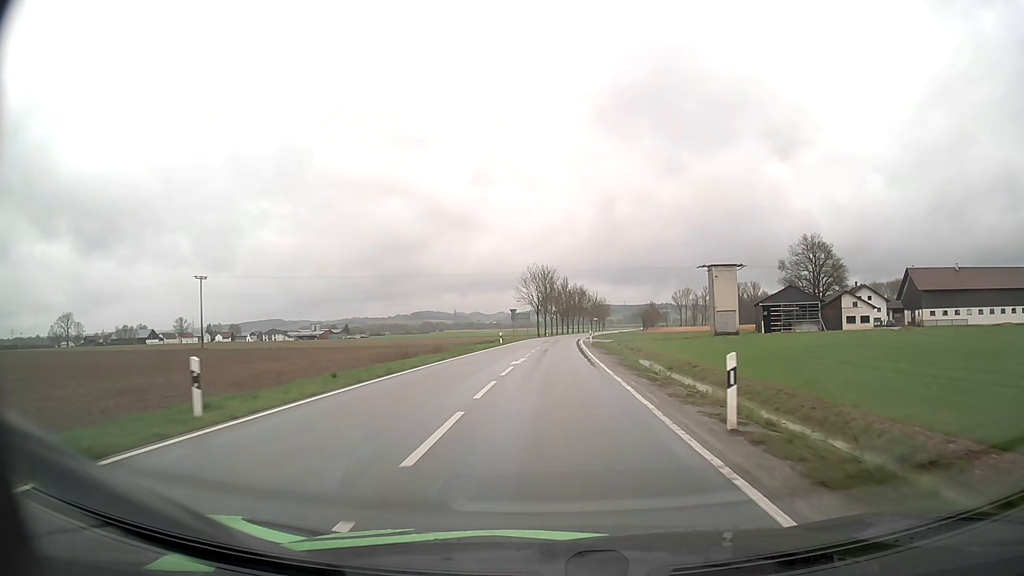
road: tertiary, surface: asphalt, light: Day
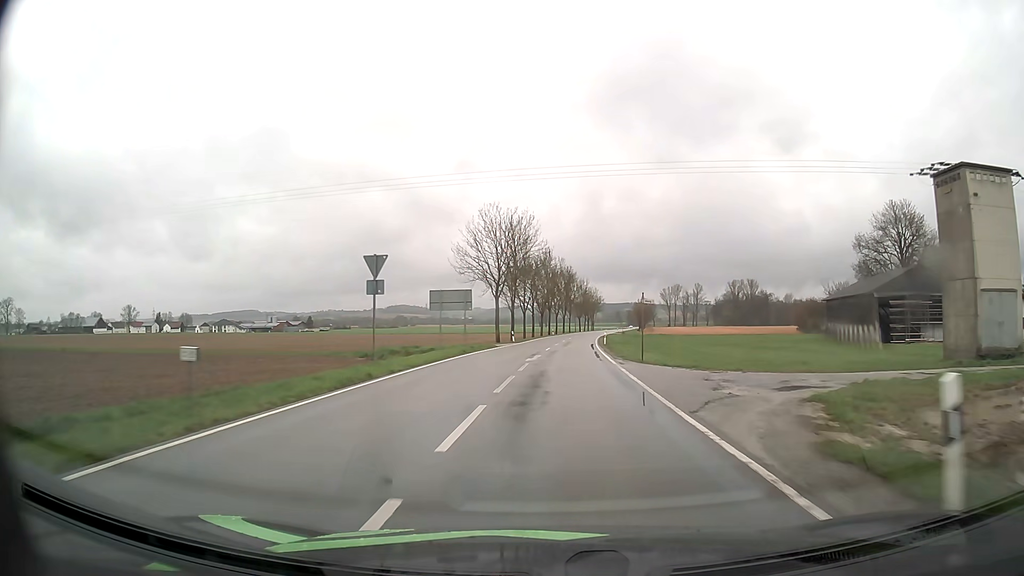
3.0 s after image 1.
(+0.7, +54.7) m; +2°
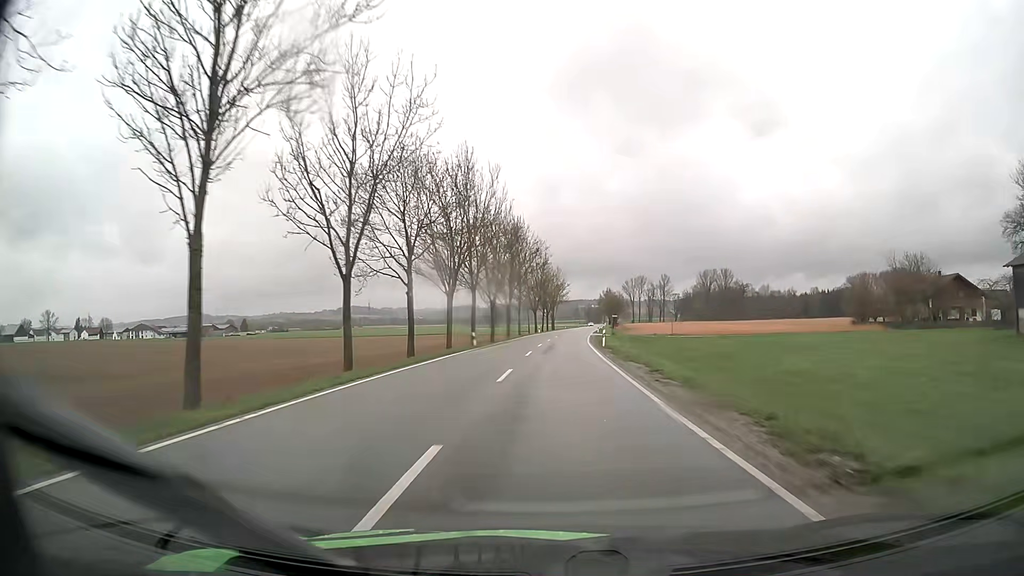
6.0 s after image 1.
(+2.3, +59.1) m; +4°
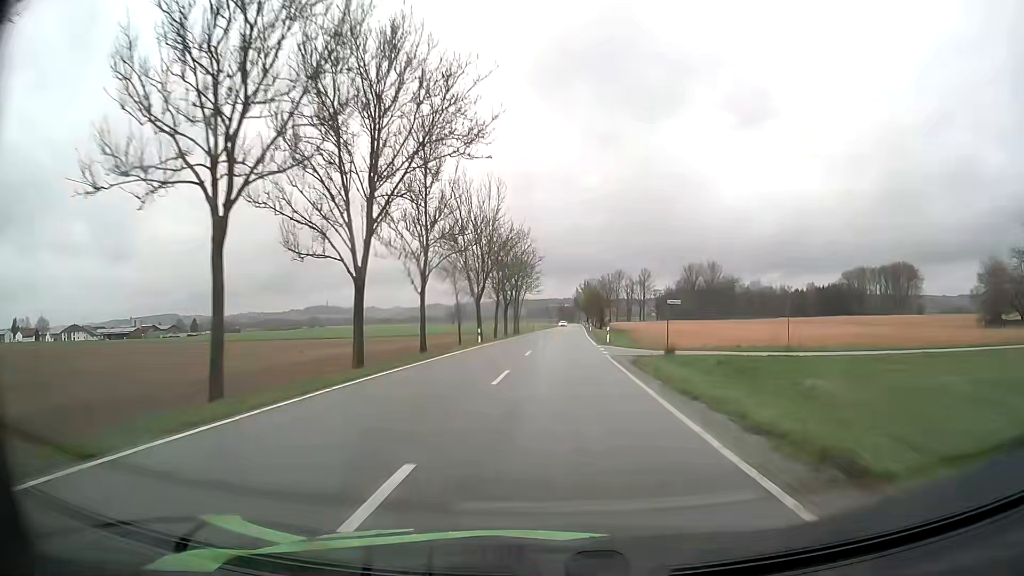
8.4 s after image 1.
(+1.0, +49.8) m; +3°
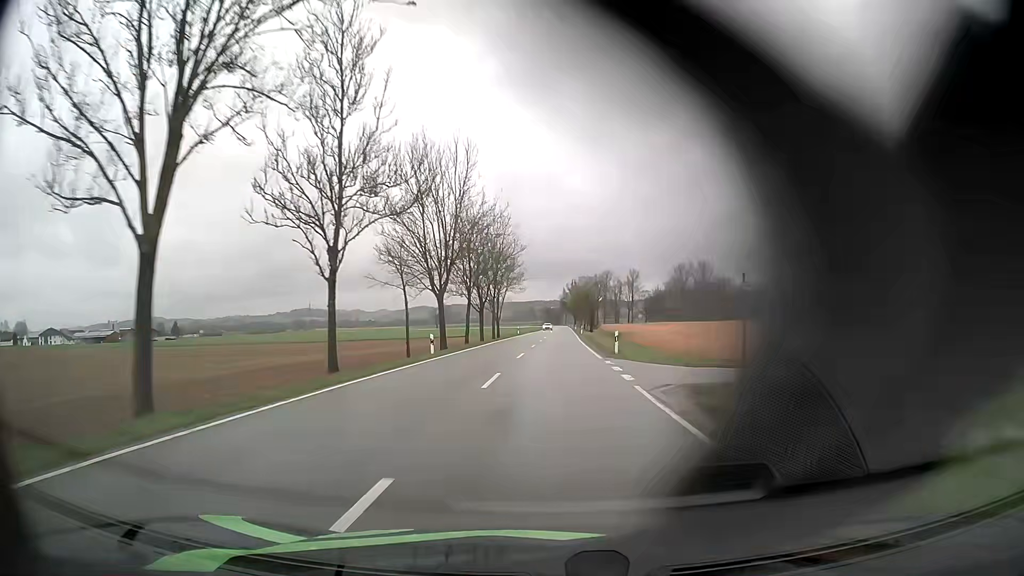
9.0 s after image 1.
(+0.1, +12.8) m; +1°
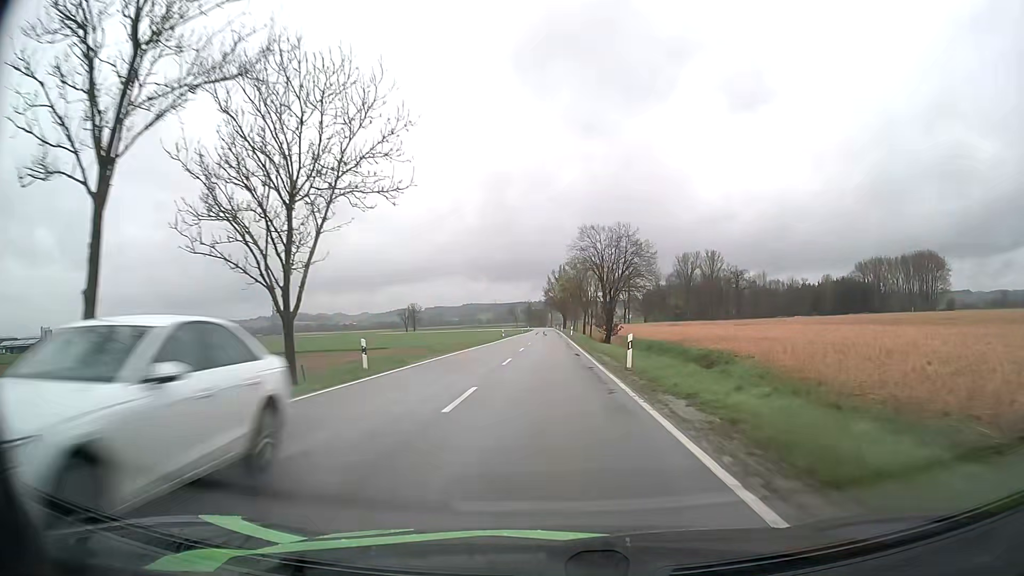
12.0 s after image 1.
(+1.5, +64.5) m; +1°
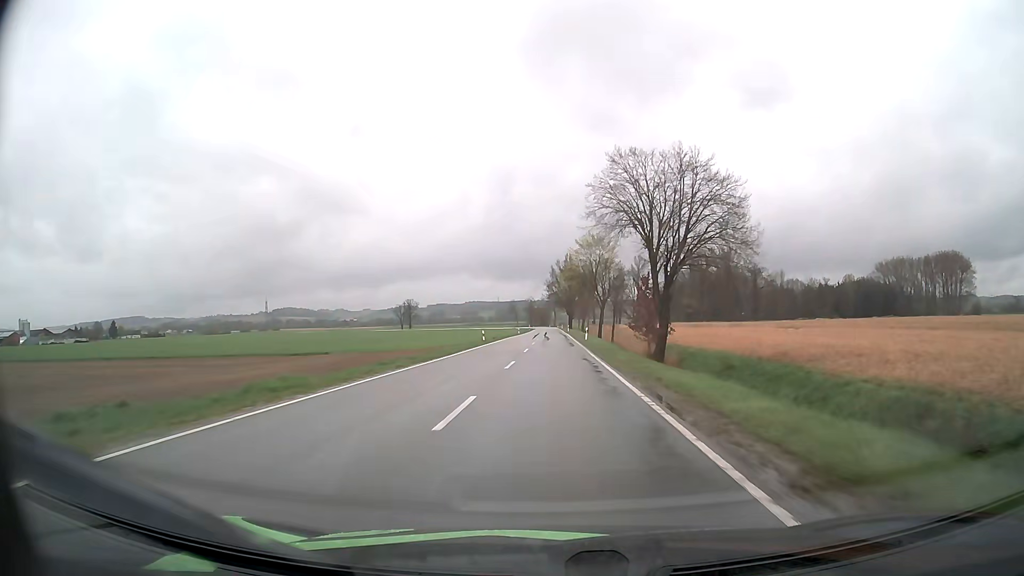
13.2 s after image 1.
(0.0, +26.2) m; 0°
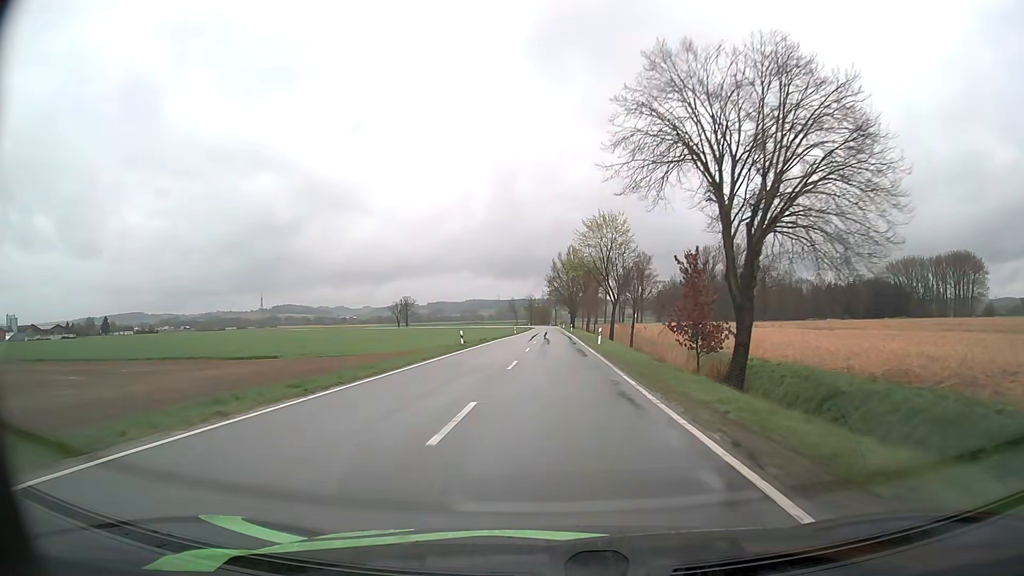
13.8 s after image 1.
(0.0, +13.2) m; 0°
(0, +10) (0, +20) (0, +30) (0, +40) (0, +50) (0, +60) (0, +70) (0, +80) (0, +90) (0, +100) m
